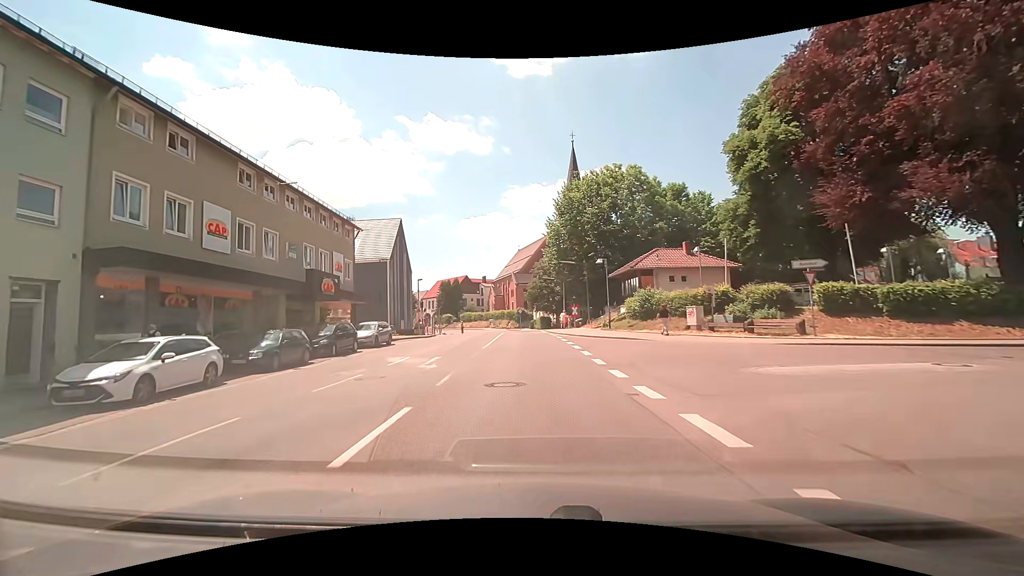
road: secondary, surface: asphalt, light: Day
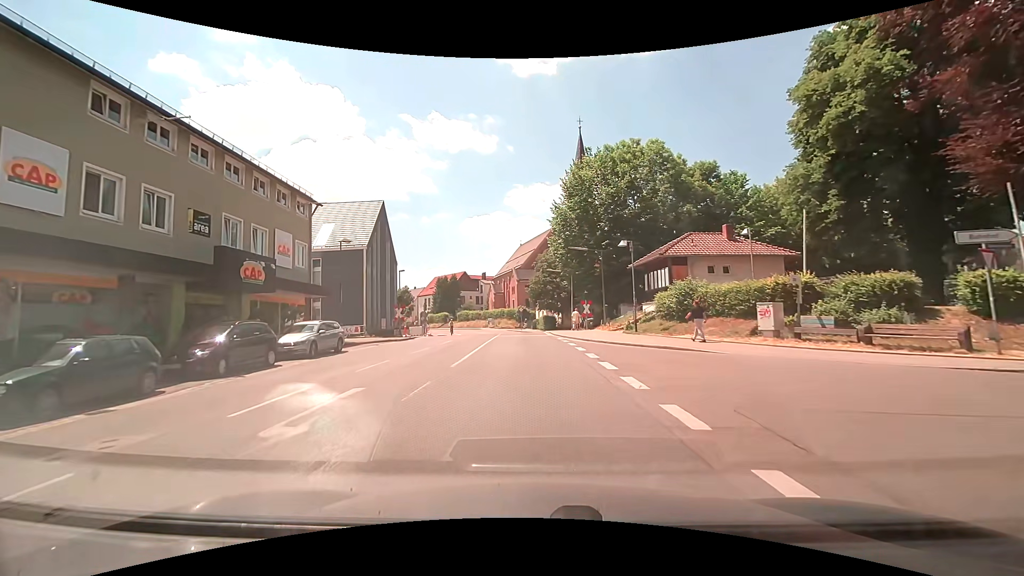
(+0.1, +8.5) m; +1°
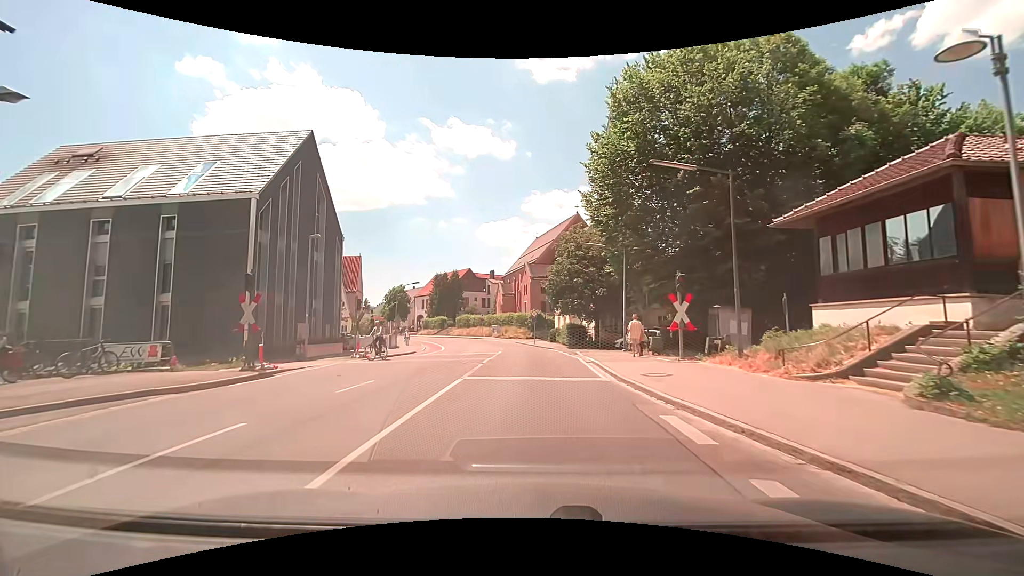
(-0.5, +21.0) m; -2°
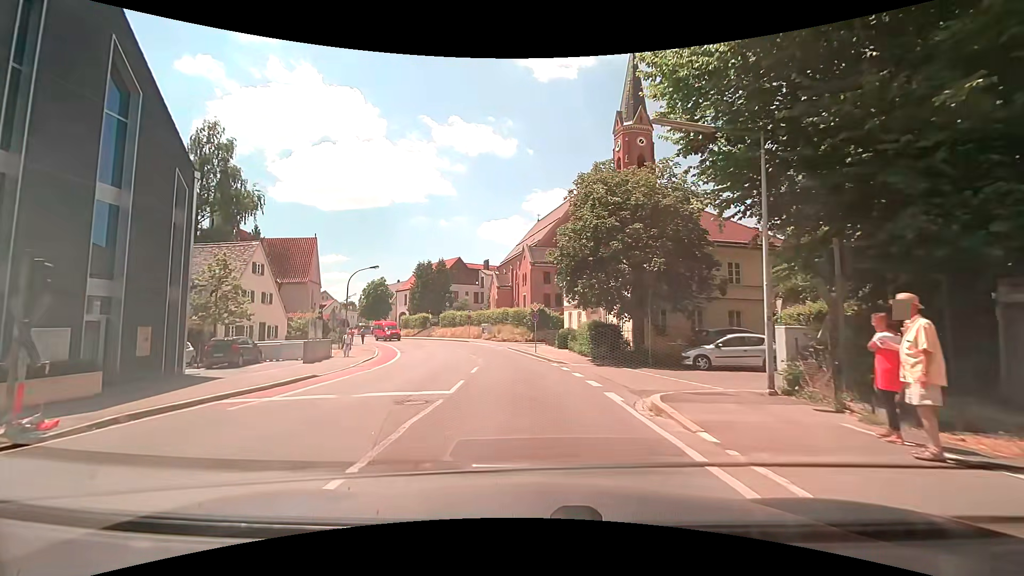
(0.0, +16.5) m; -1°
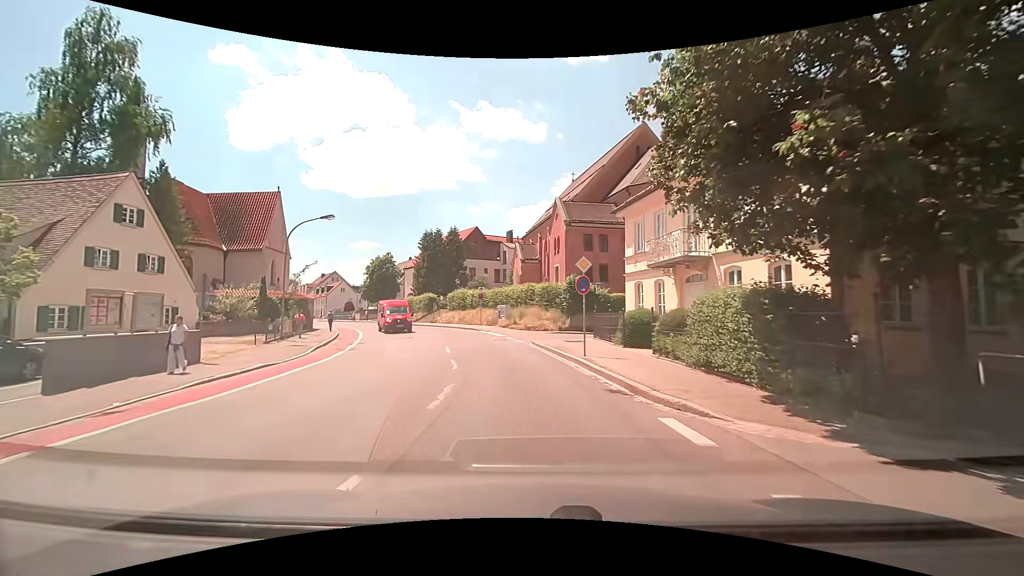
(-0.1, +16.5) m; -2°
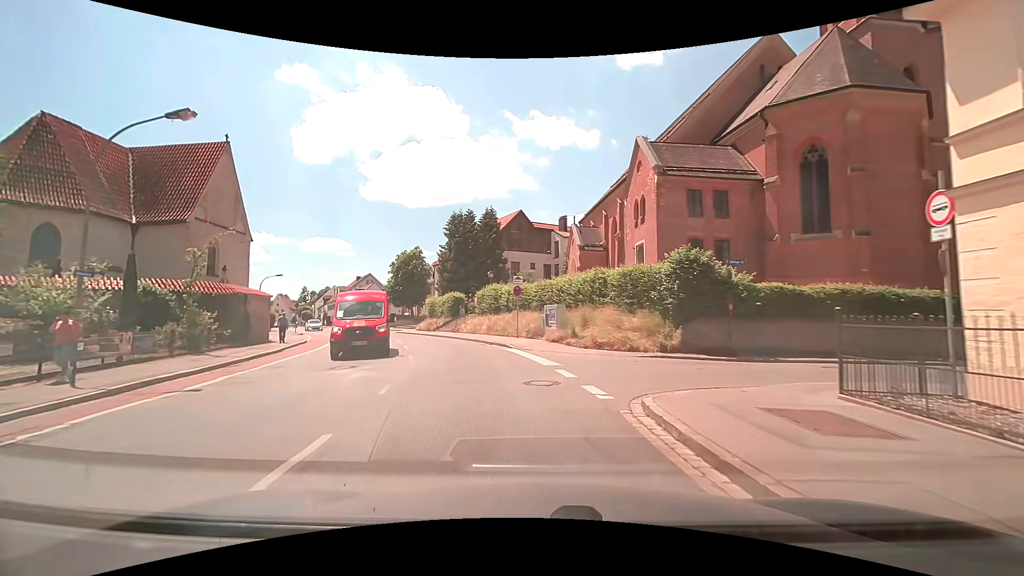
(-0.9, +16.8) m; -7°
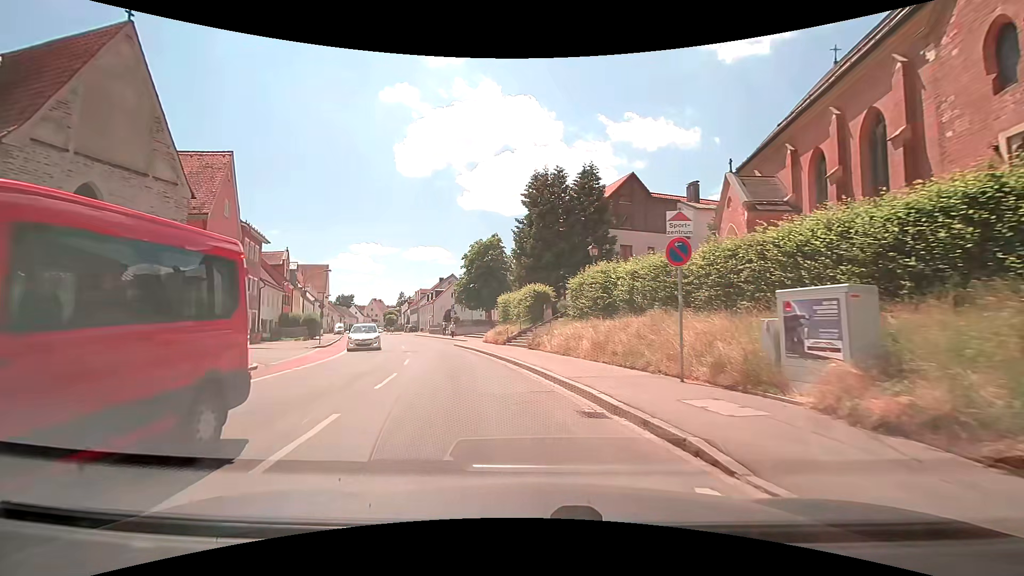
(-1.3, +17.0) m; -11°
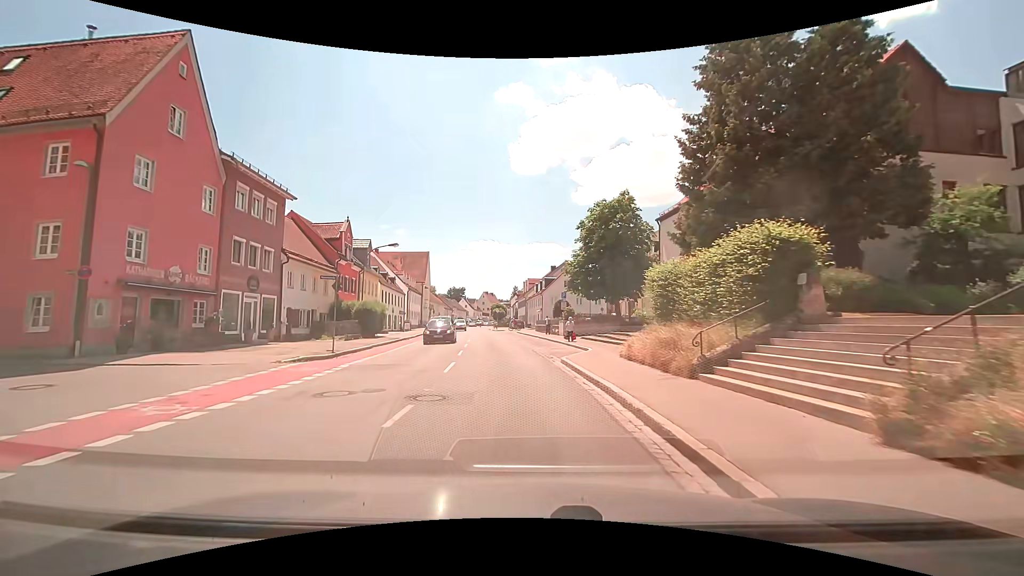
(-2.1, +17.3) m; -13°
(0, +10) (-1, +20) (-2, +30) (-3, +40) (-4, +50) (-5, +60) (-7, +70) (-8, +80) (-9, +89) (-11, +99) m
